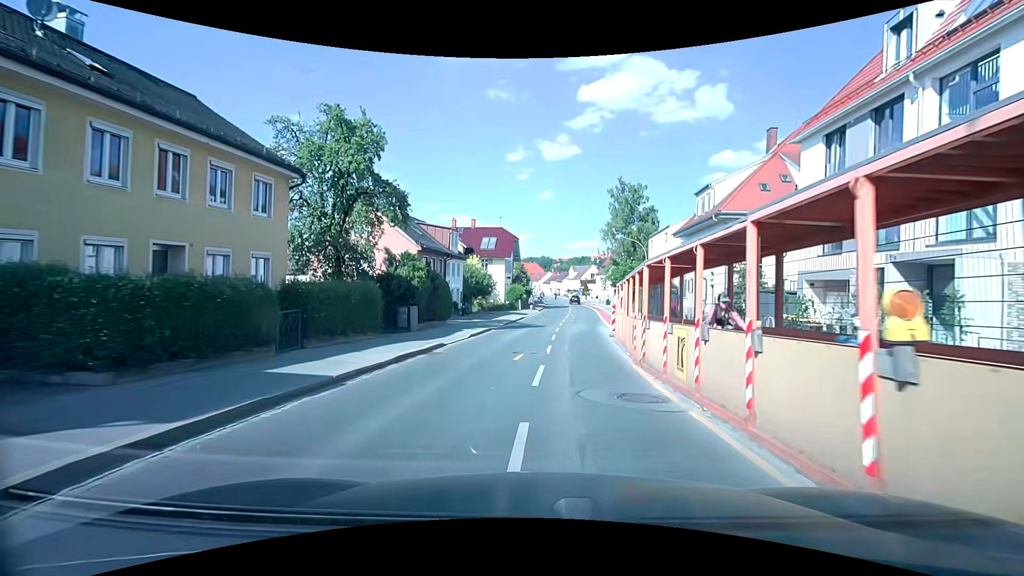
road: secondary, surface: asphalt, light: Day
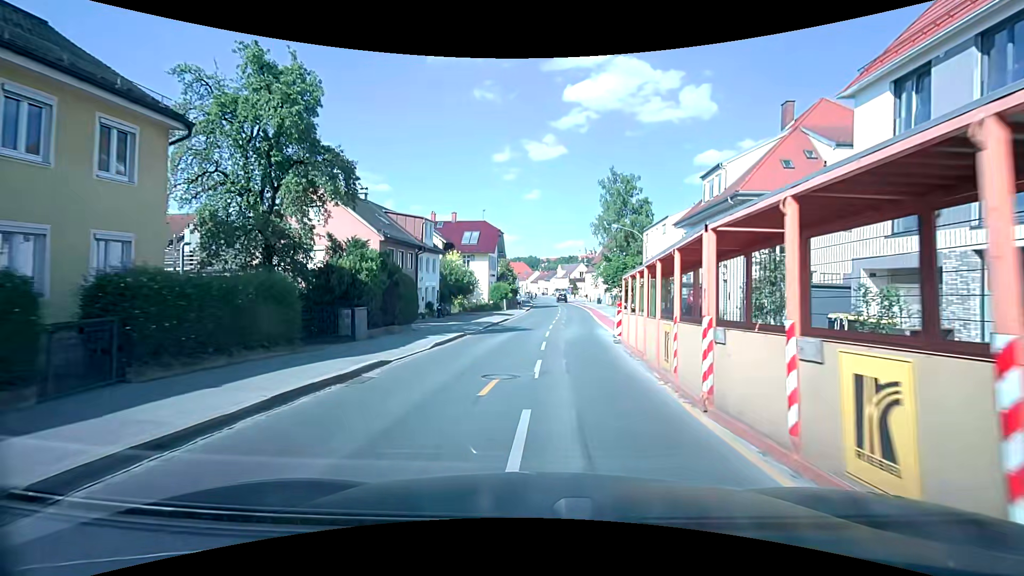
(+0.1, +5.3) m; +2°
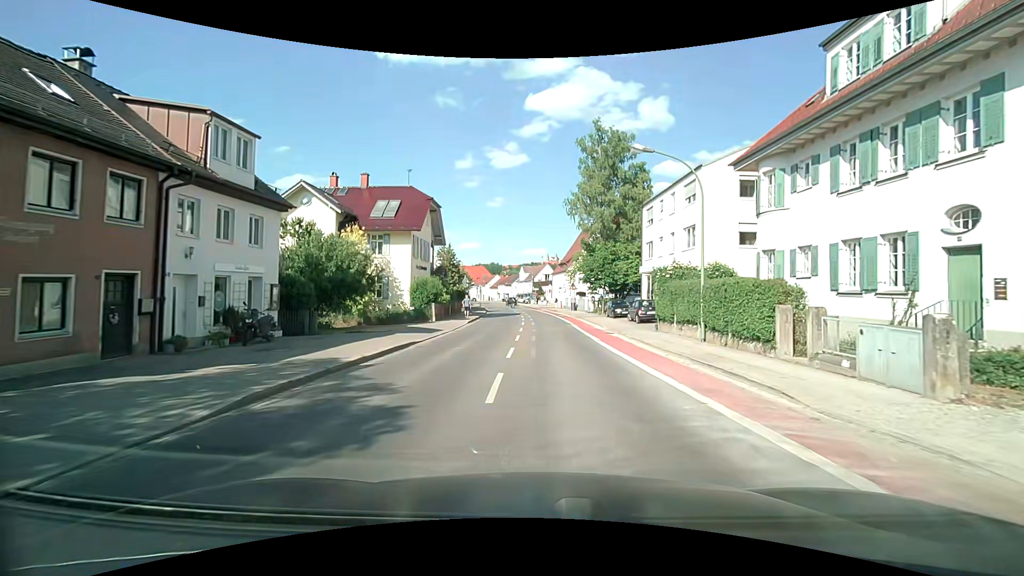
(+0.5, +20.6) m; +4°
(0, +10) (+1, +20) (+1, +30) (+1, +40) (0, +50) (-1, +60) (-2, +70) (-3, +80) (-4, +90) (-5, +100) m
